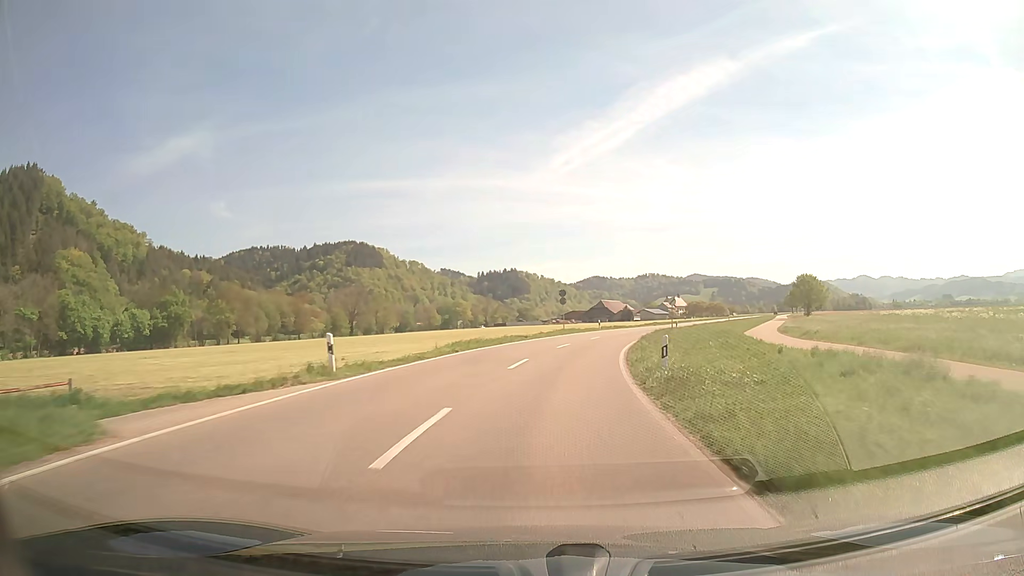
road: secondary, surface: asphalt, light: Day
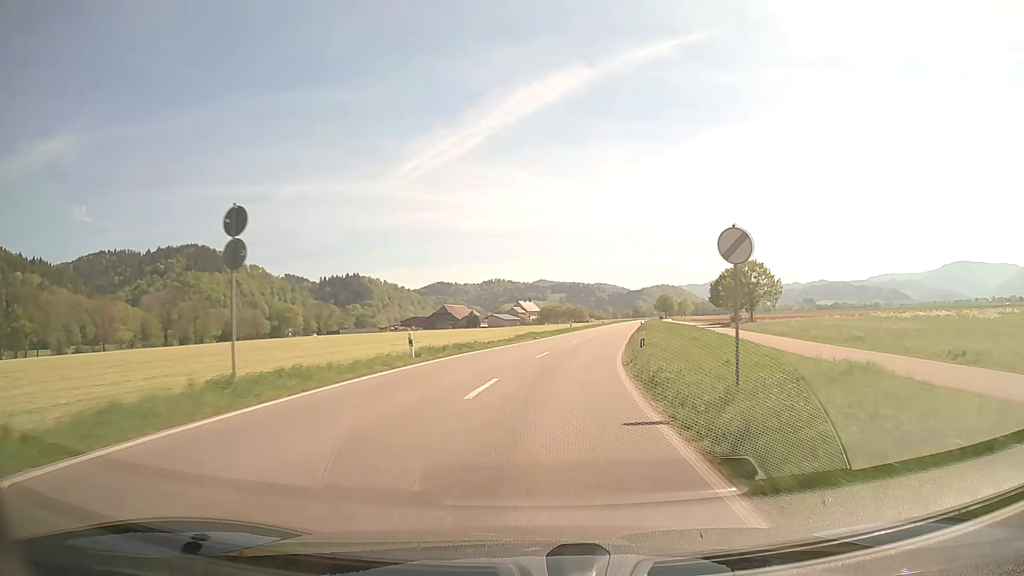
(+5.5, +41.7) m; +14°
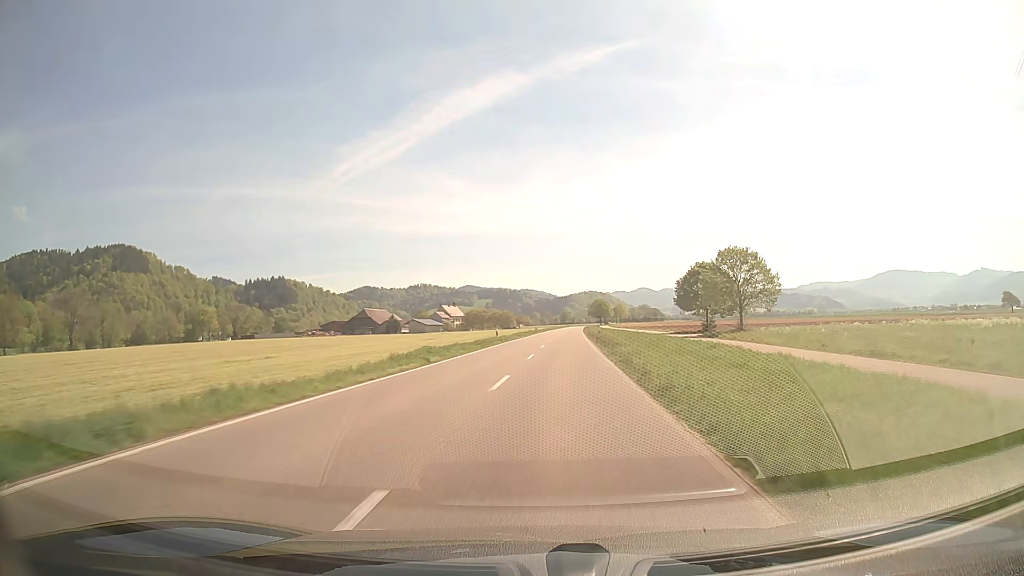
(+1.2, +22.1) m; +6°
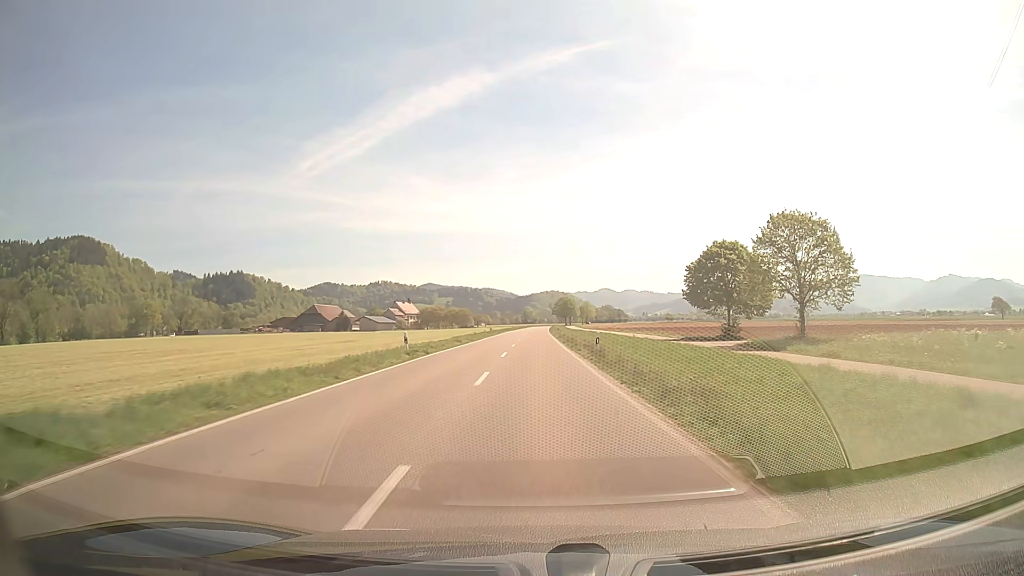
(+0.9, +23.3) m; +3°
(0, +10) (0, +20) (0, +30) (0, +40) (+1, +50) (+1, +60) (+1, +70) (+1, +80) (+1, +90) (+1, +100) m
